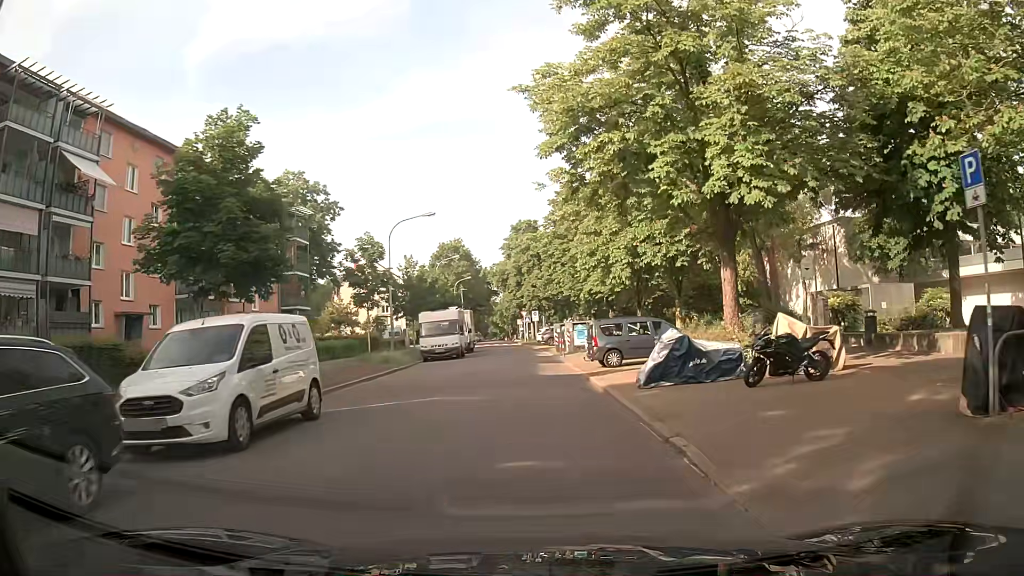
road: residential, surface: asphalt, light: Day
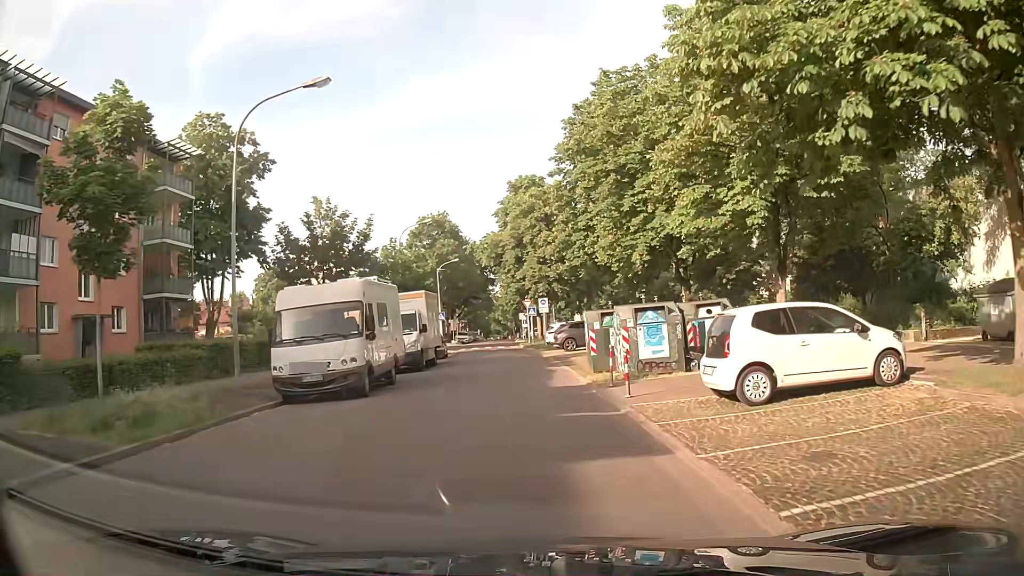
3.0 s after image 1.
(-0.4, +21.8) m; 0°
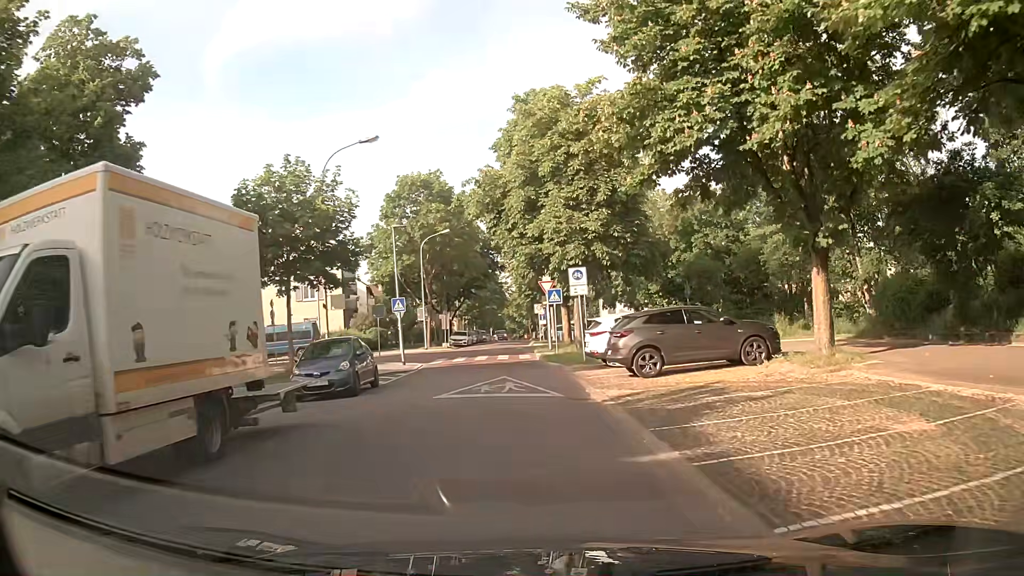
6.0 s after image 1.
(-0.6, +21.1) m; -3°
